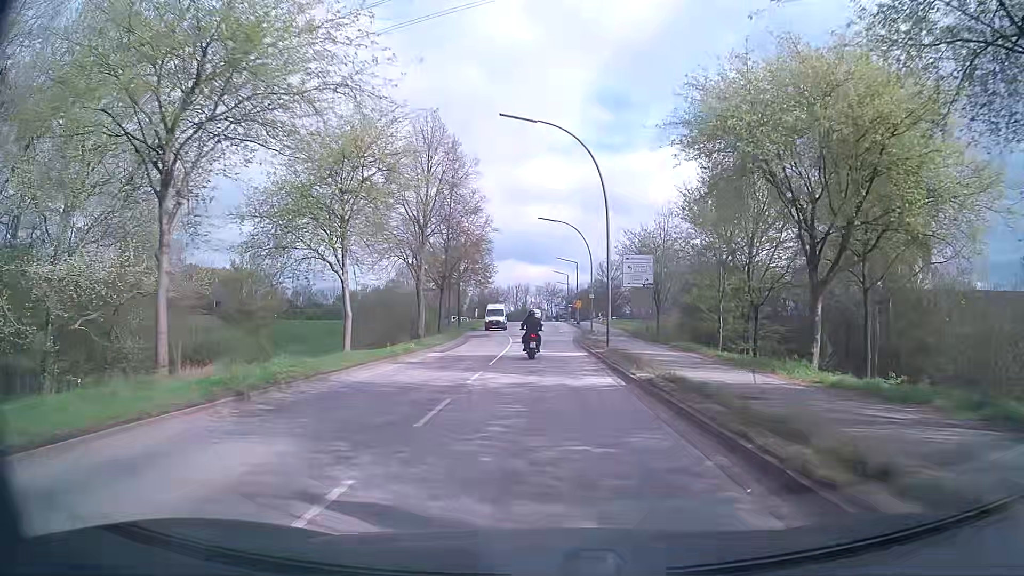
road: secondary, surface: asphalt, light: Day
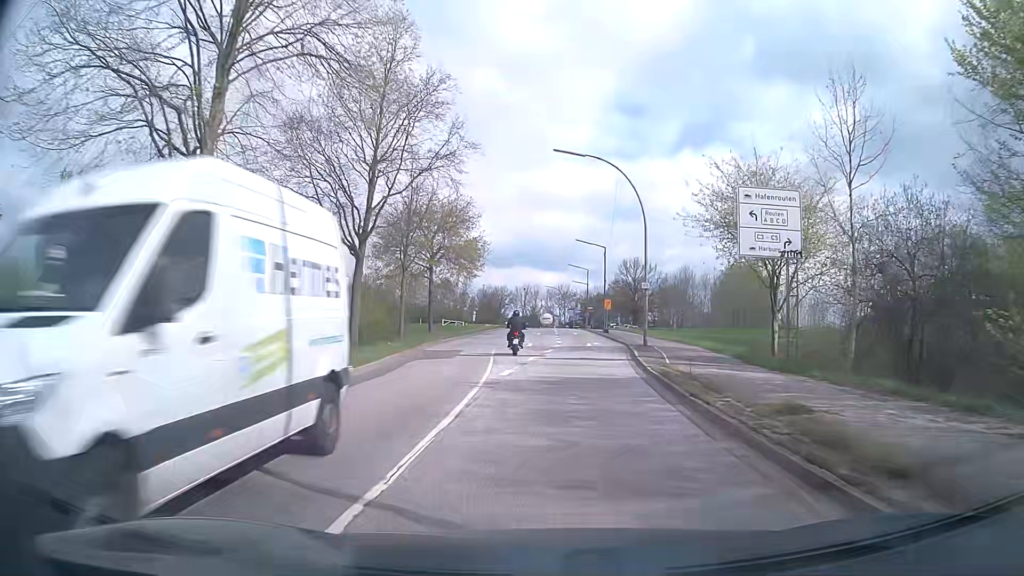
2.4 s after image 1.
(-0.5, +25.1) m; -2°
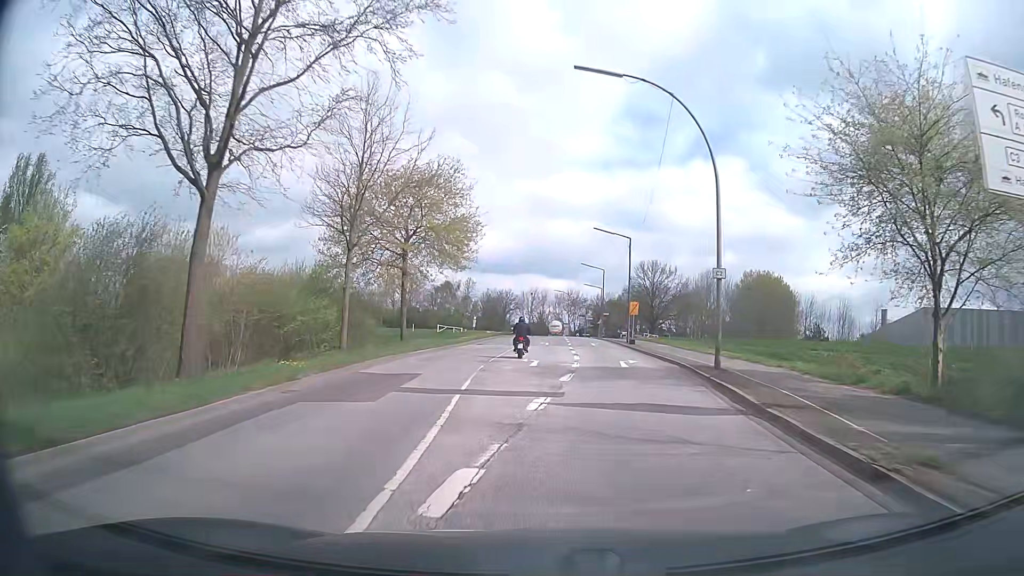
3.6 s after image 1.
(-0.1, +12.4) m; -1°
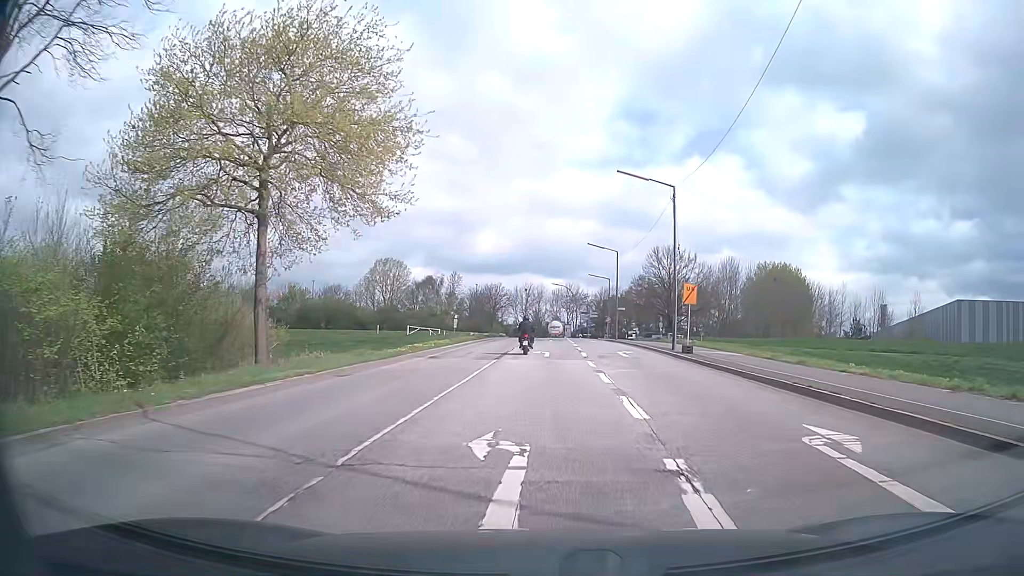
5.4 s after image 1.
(+0.1, +19.1) m; 0°
(0, +10) (0, +20) (0, +30) (+1, +40) (+1, +50) (+1, +60) (+1, +70) (+2, +80) (+2, +90) (+2, +100) m
